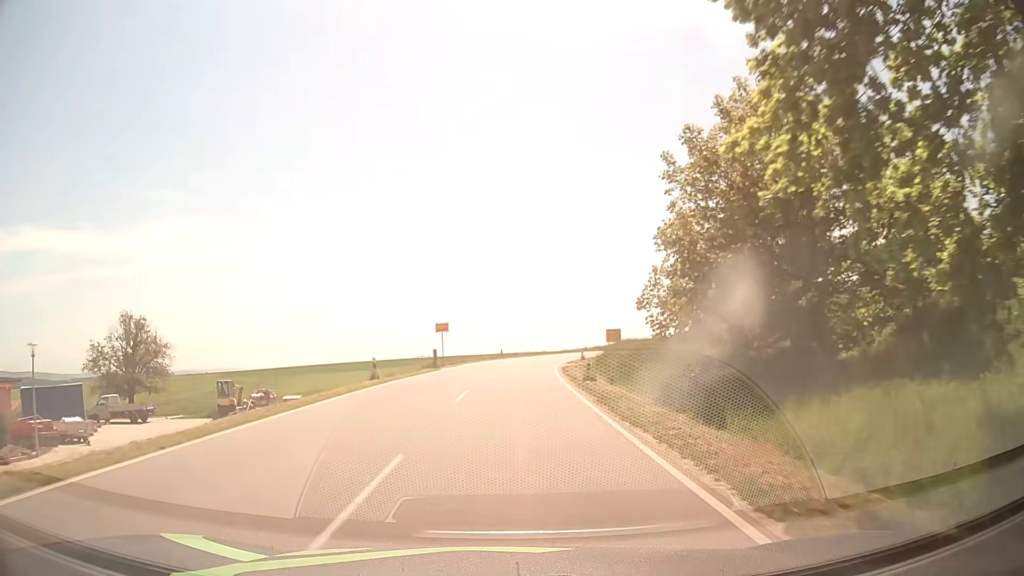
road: tertiary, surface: asphalt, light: Day
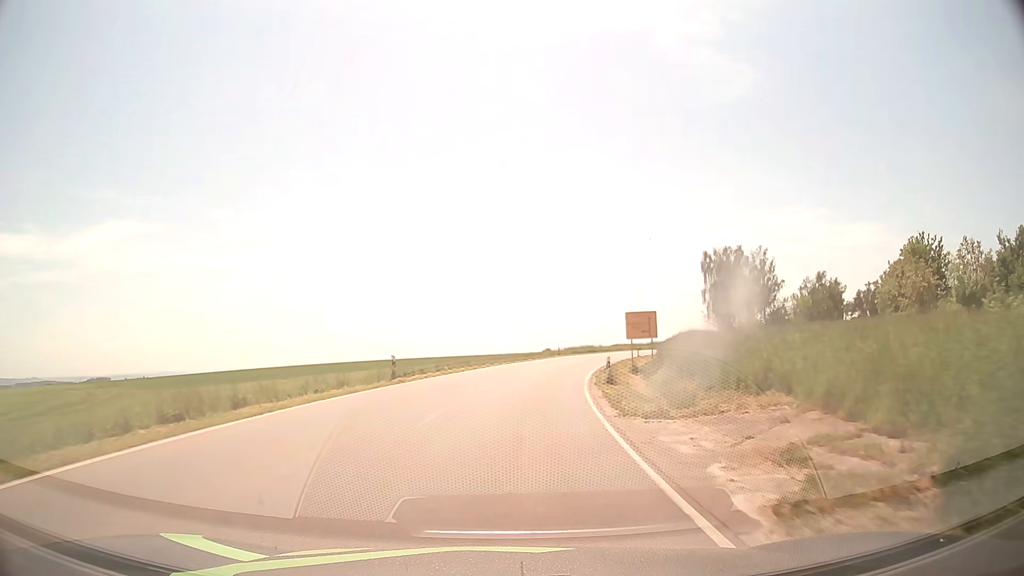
(+1.2, +41.2) m; +5°
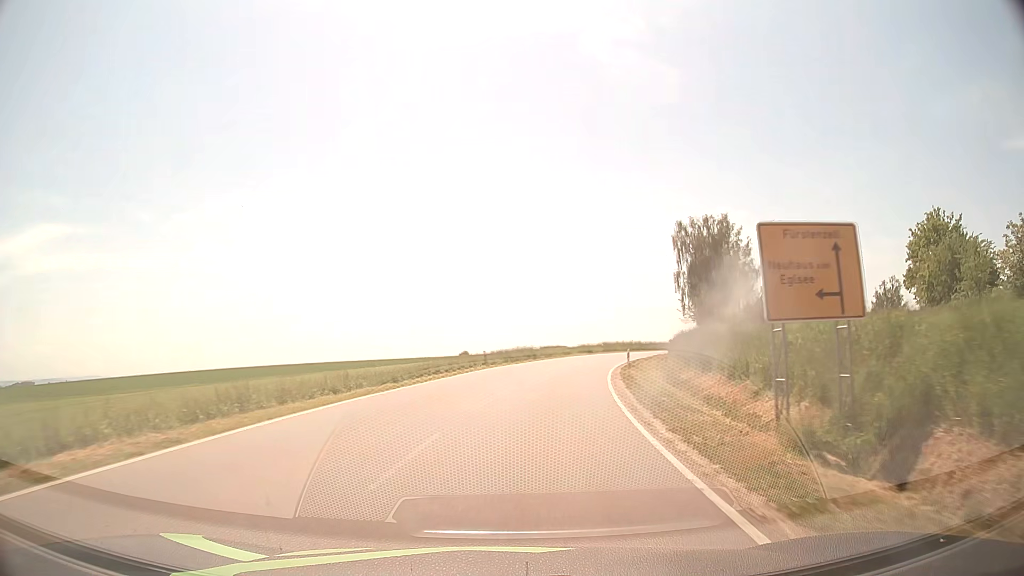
(+1.5, +28.7) m; +7°
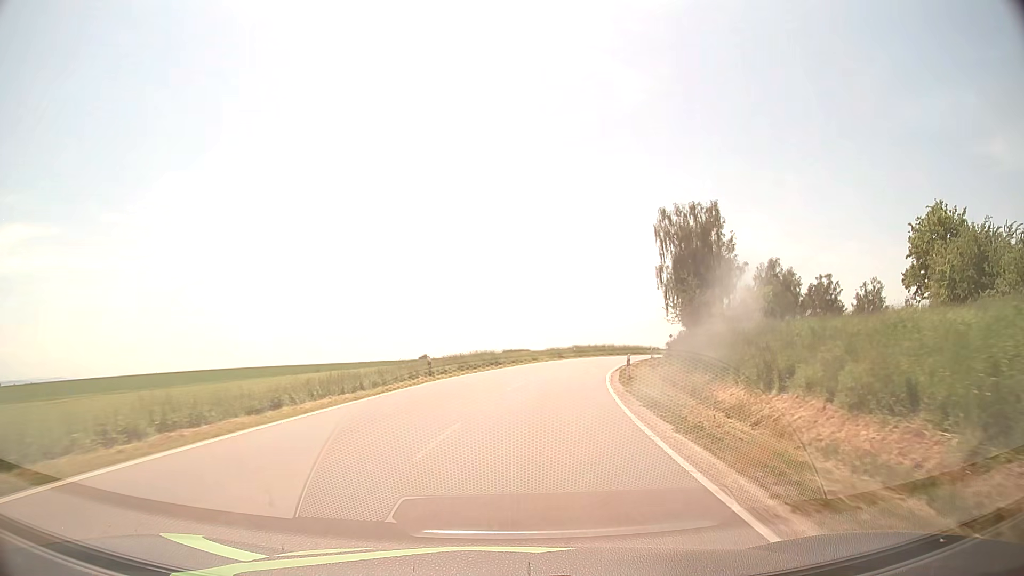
(+0.3, +10.1) m; +3°
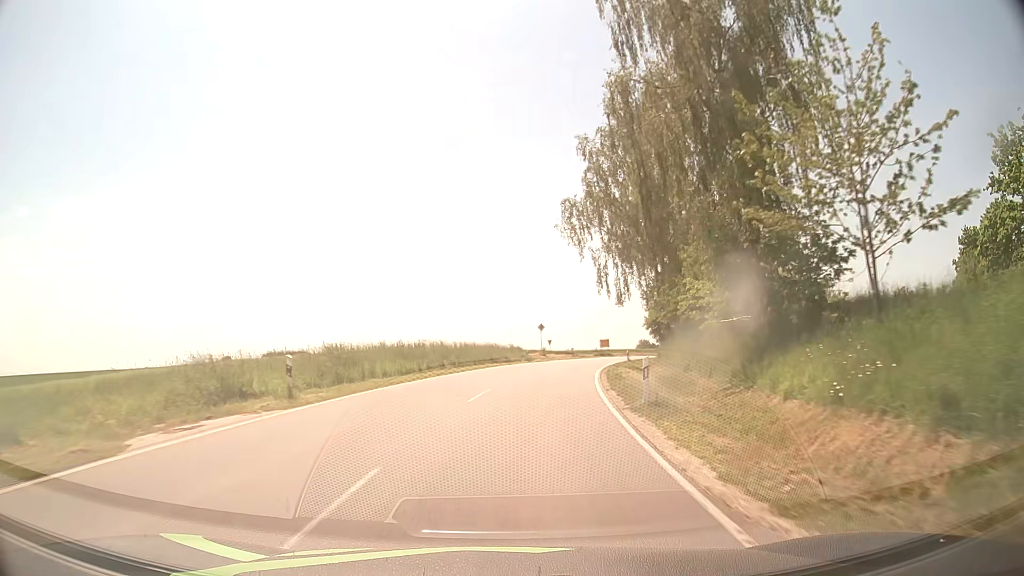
(+7.3, +51.3) m; +15°
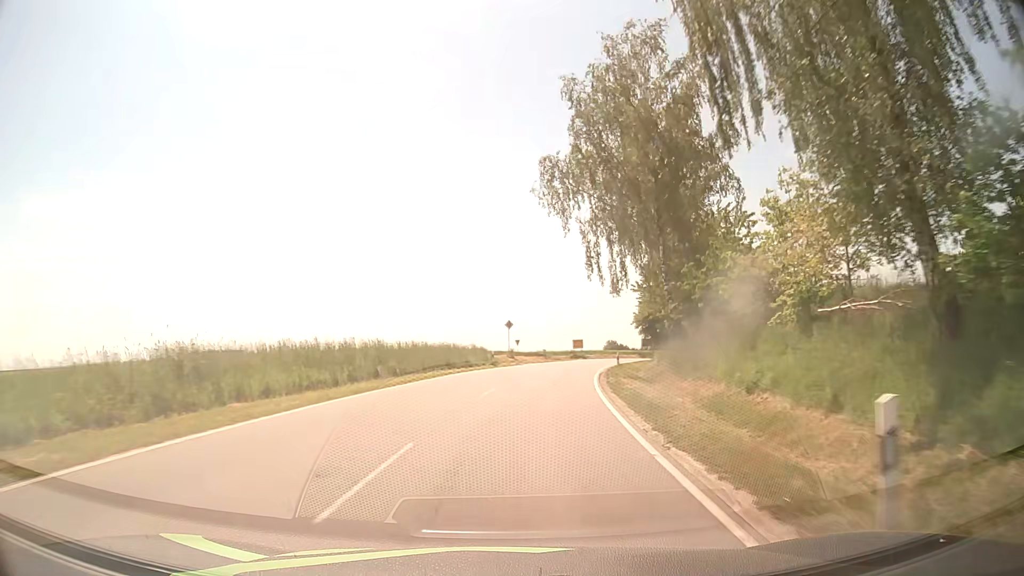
(+0.3, +10.0) m; +3°
(0, +10) (+1, +20) (+2, +30) (+4, +40) (+6, +50) (+9, +59) (+12, +69) (+14, +78) (+10, +87) (+2, +93) m
